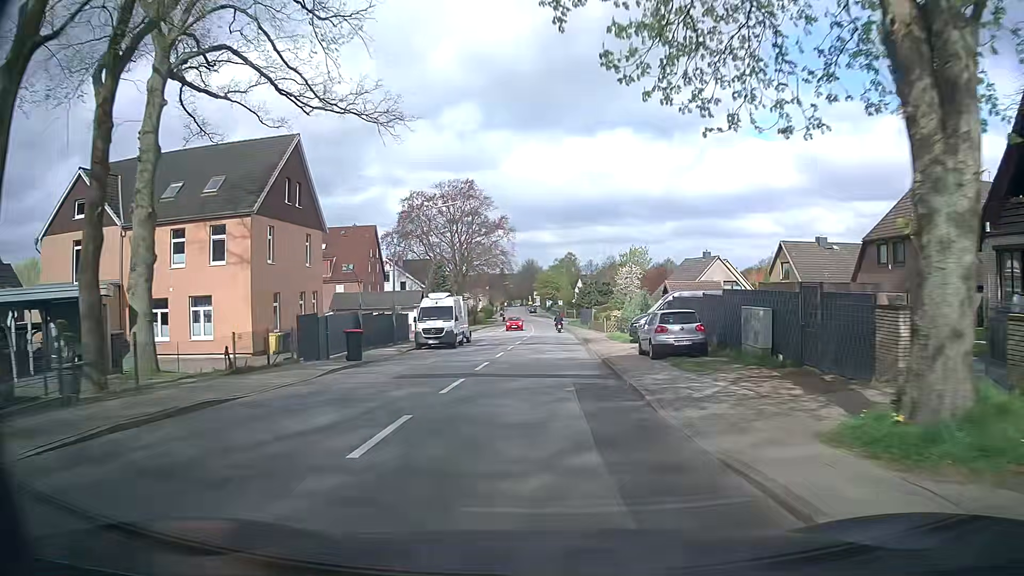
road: secondary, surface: asphalt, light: Day
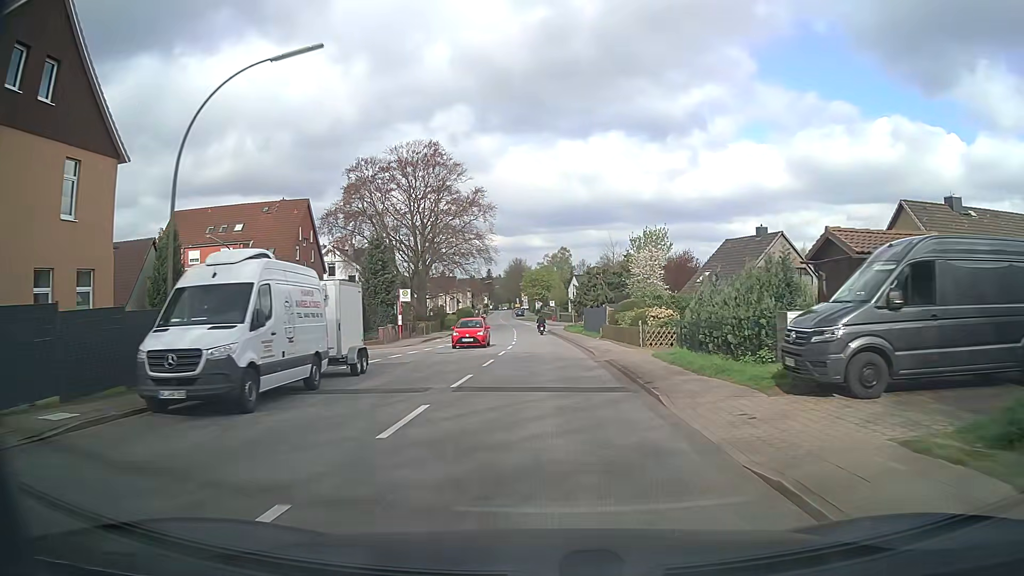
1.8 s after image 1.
(-0.2, +22.8) m; -1°
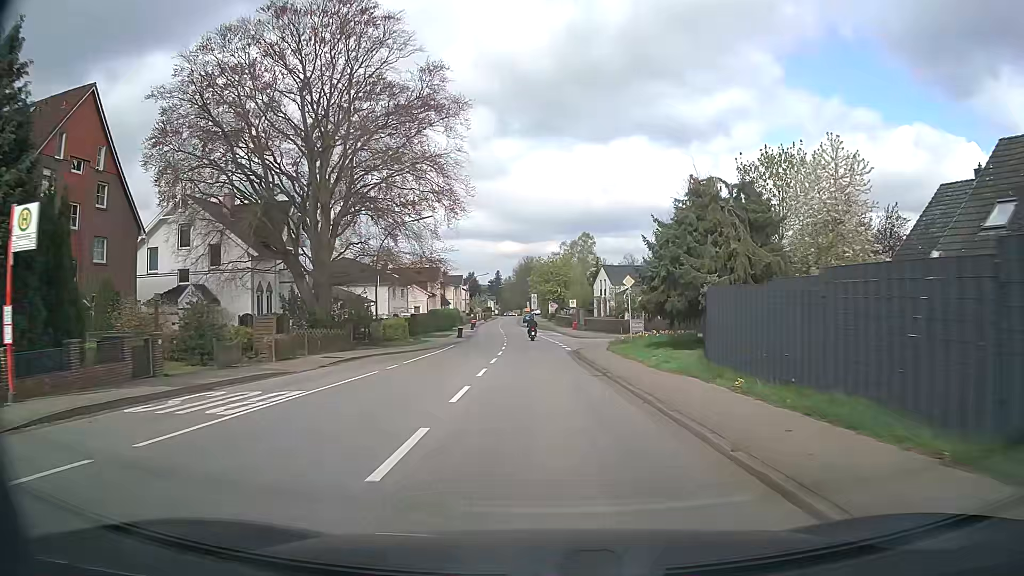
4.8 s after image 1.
(+0.3, +38.0) m; -1°
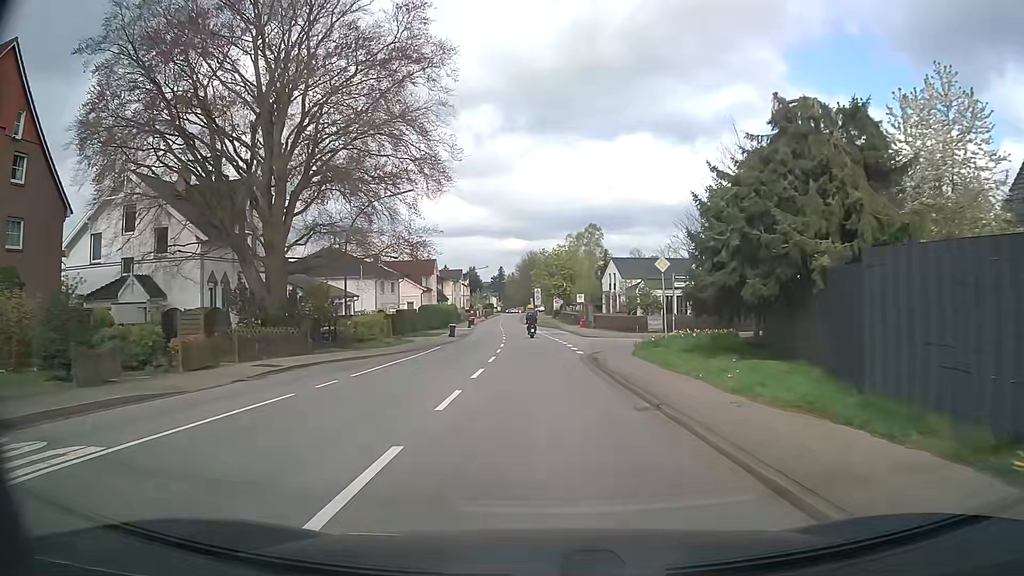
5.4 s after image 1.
(0.0, +7.5) m; 0°
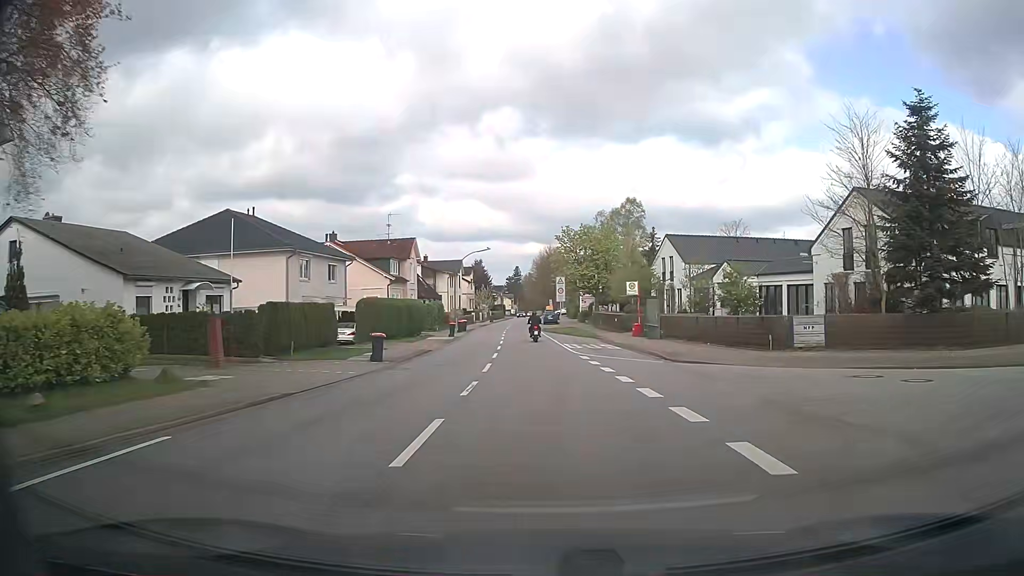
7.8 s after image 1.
(-0.5, +27.7) m; -2°
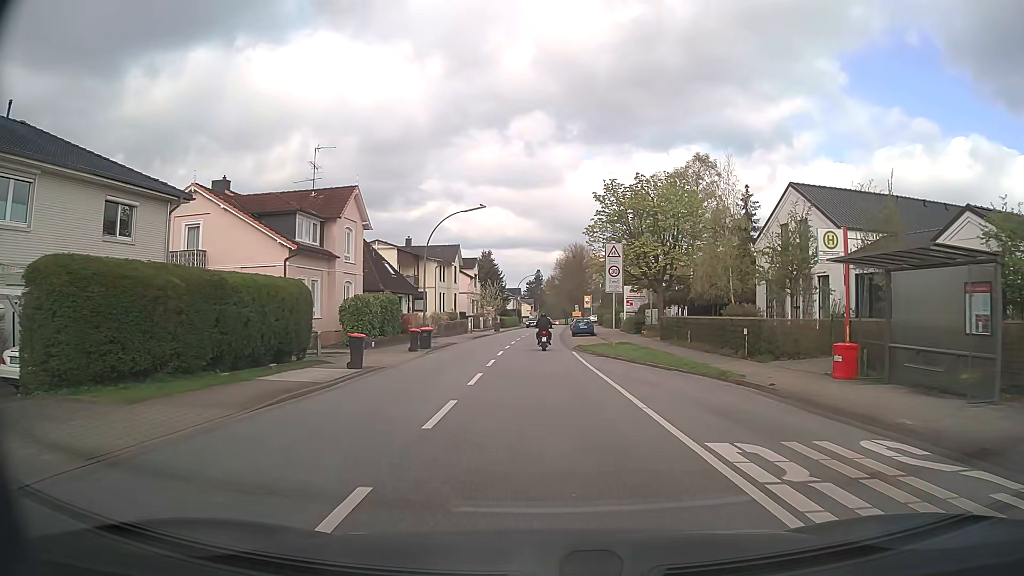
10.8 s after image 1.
(-0.3, +27.6) m; -2°
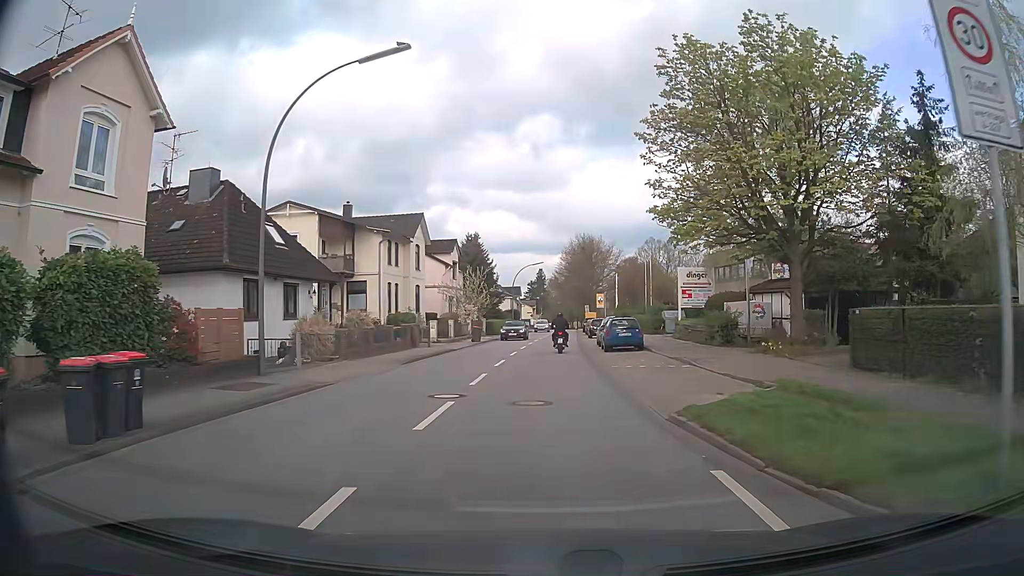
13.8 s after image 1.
(-0.1, +24.1) m; 0°
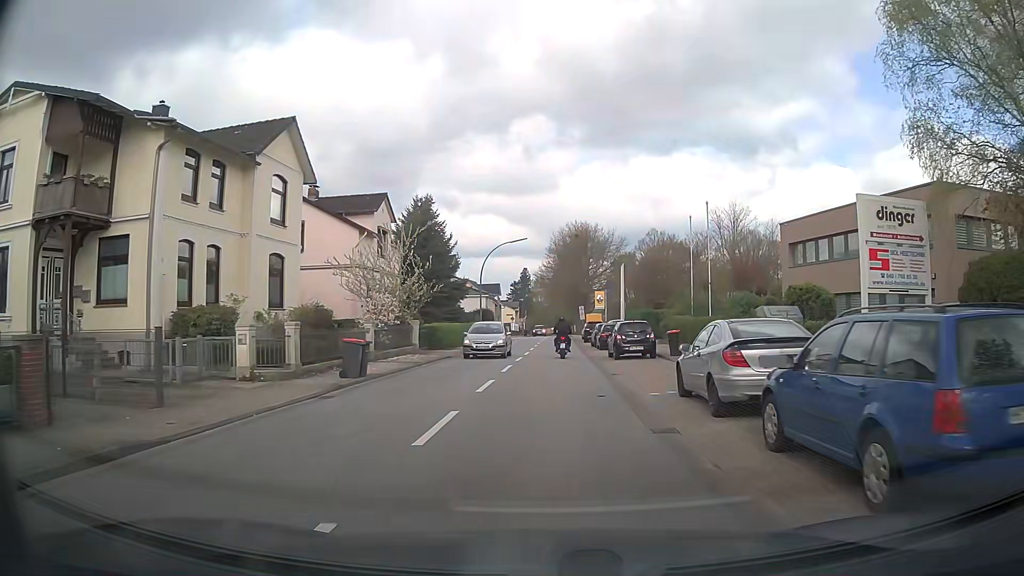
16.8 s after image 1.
(+0.1, +25.0) m; +1°
(0, +10) (0, +20) (+1, +30) (+1, +40) (+1, +50) (+2, +60) (+2, +70) (+2, +80) (+3, +90) (+3, +100) m
